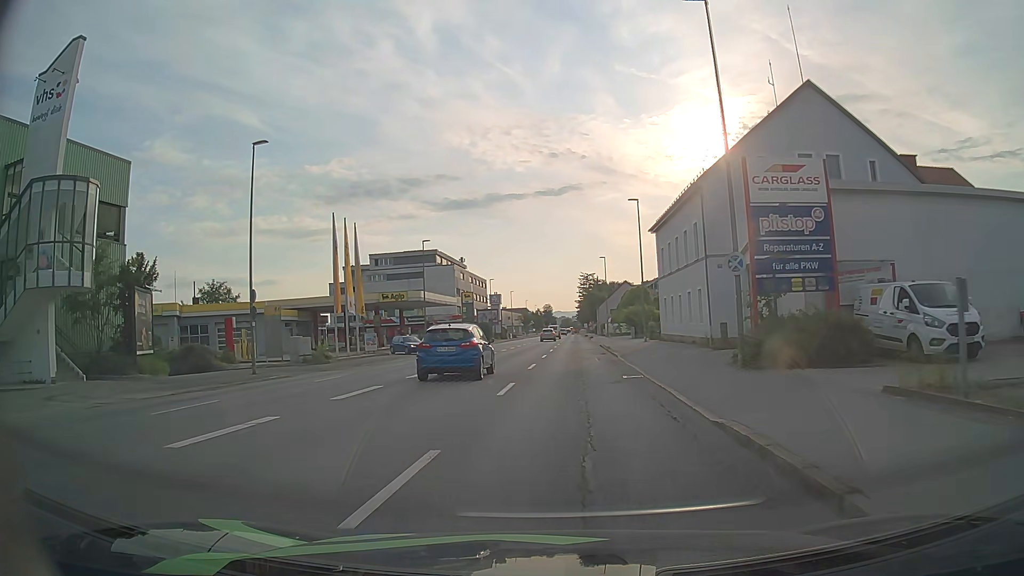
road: tertiary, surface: asphalt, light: Day
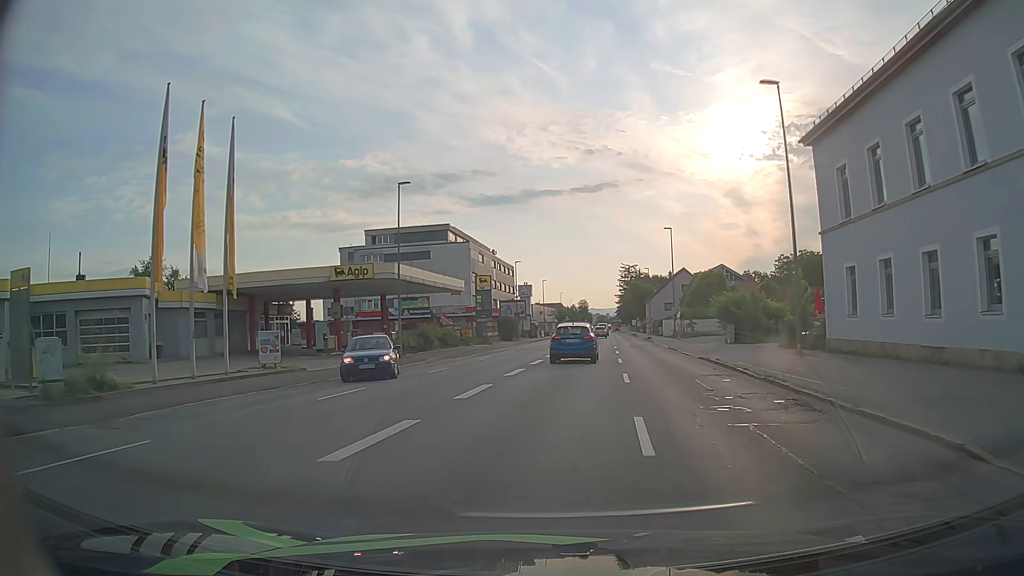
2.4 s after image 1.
(-0.9, +24.4) m; -3°
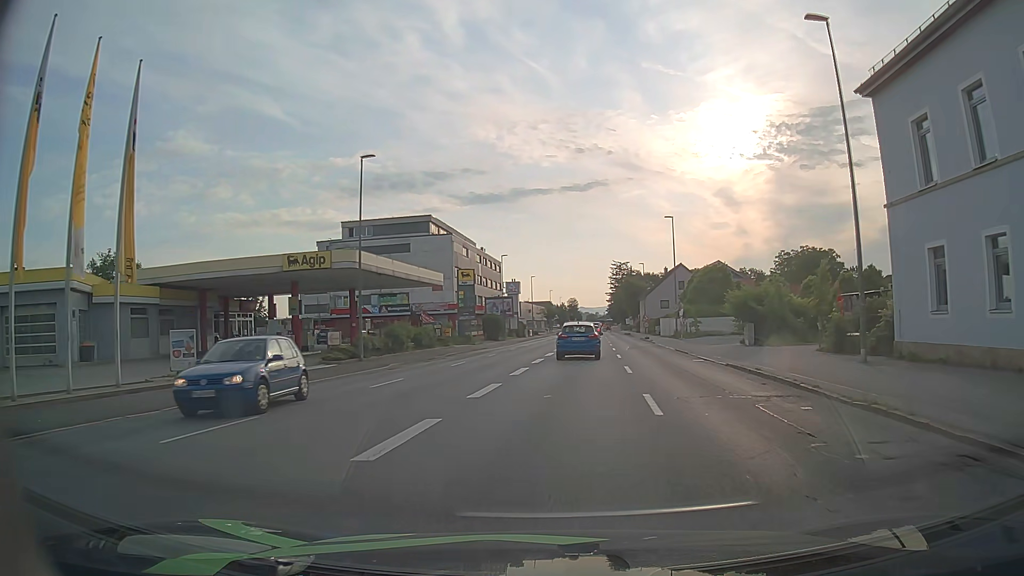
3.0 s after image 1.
(+0.1, +6.1) m; +1°
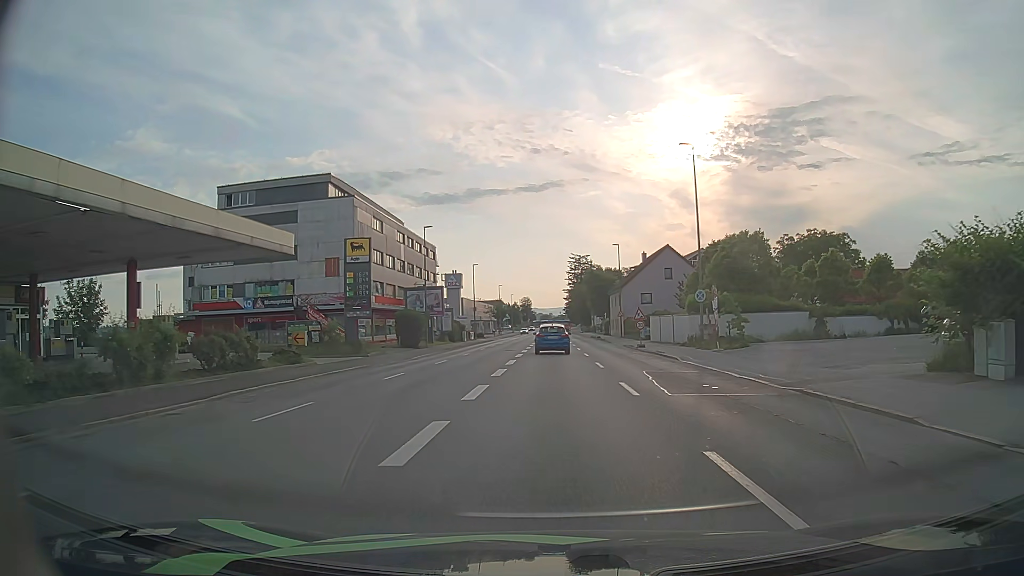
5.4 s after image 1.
(+0.8, +24.1) m; +4°
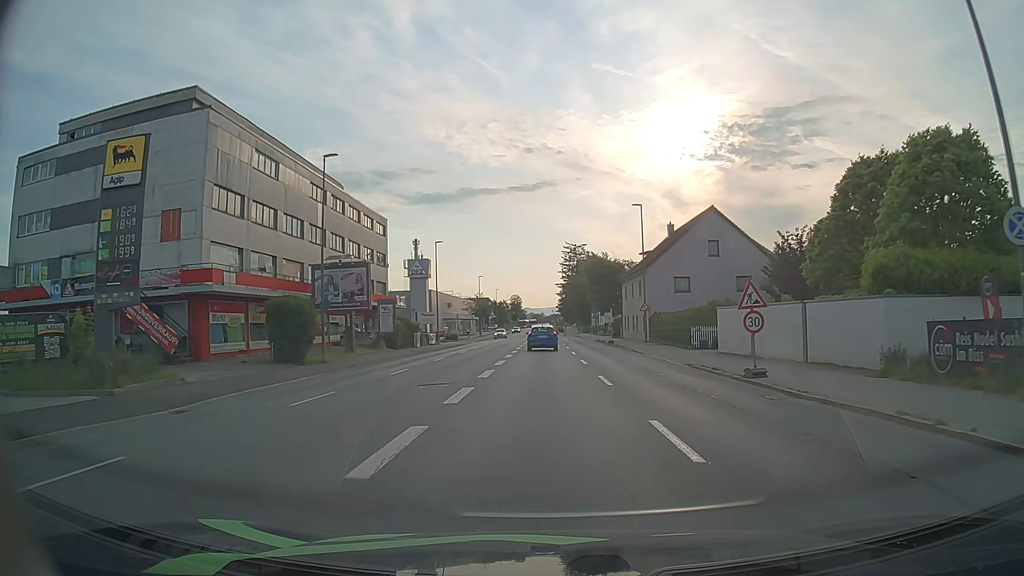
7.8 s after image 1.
(+0.2, +24.7) m; 0°
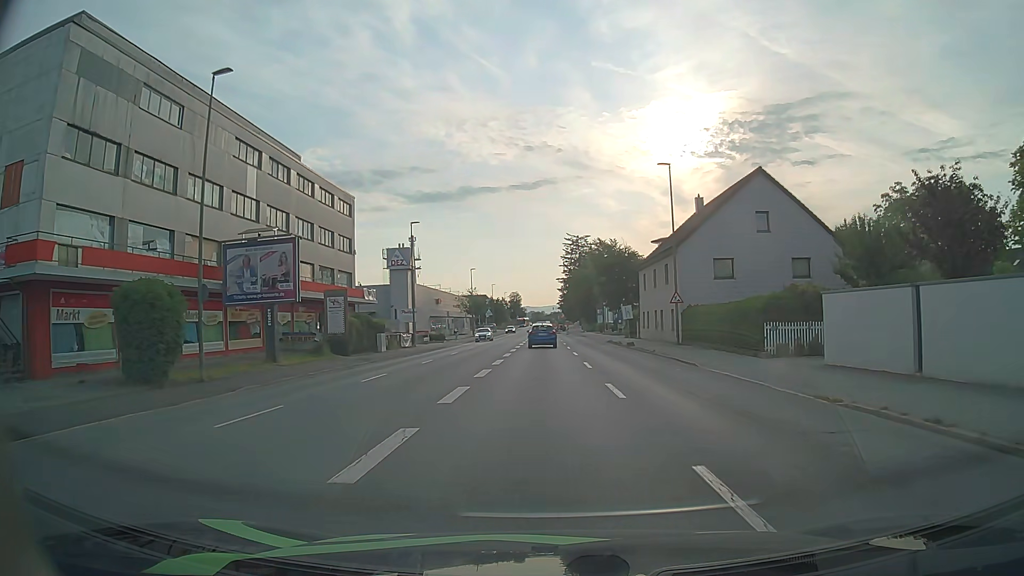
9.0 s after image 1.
(+0.1, +12.3) m; 0°
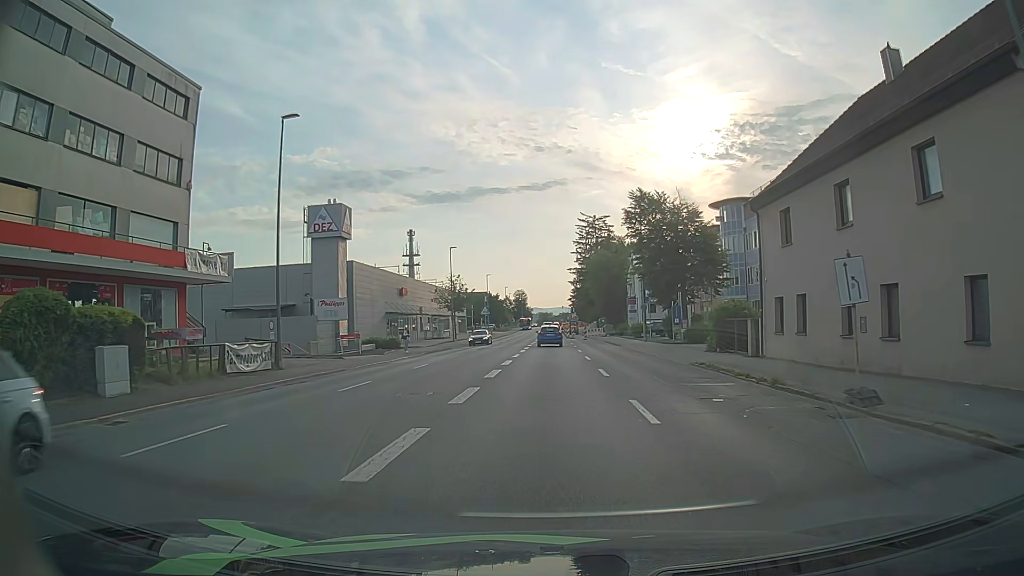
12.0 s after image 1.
(-0.2, +29.8) m; -1°
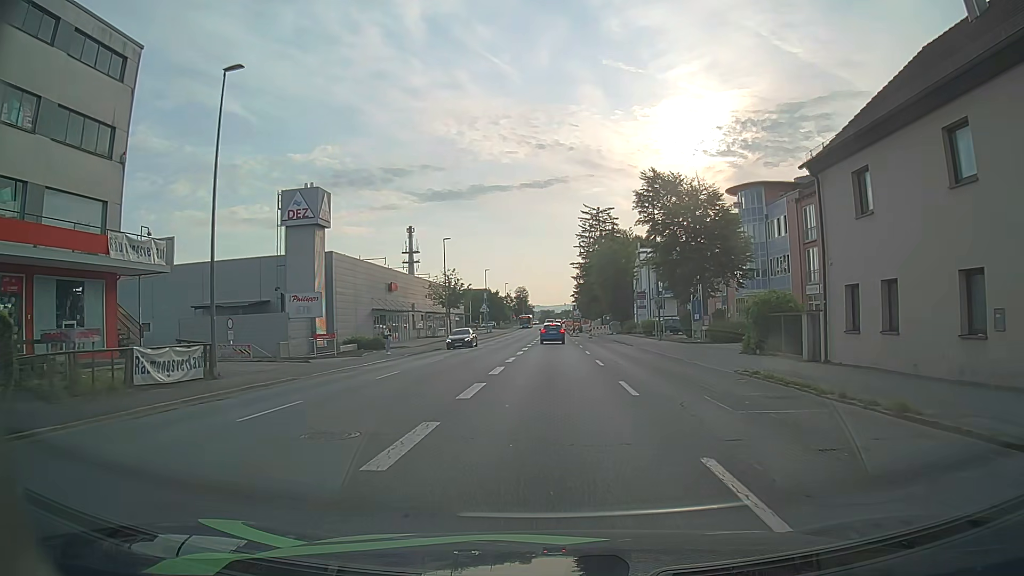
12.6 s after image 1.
(0.0, +5.8) m; -1°
(0, +10) (0, +20) (0, +30) (0, +40) (0, +50) (+1, +60) (+1, +70) (+1, +80) (+1, +90) (+1, +100) m
